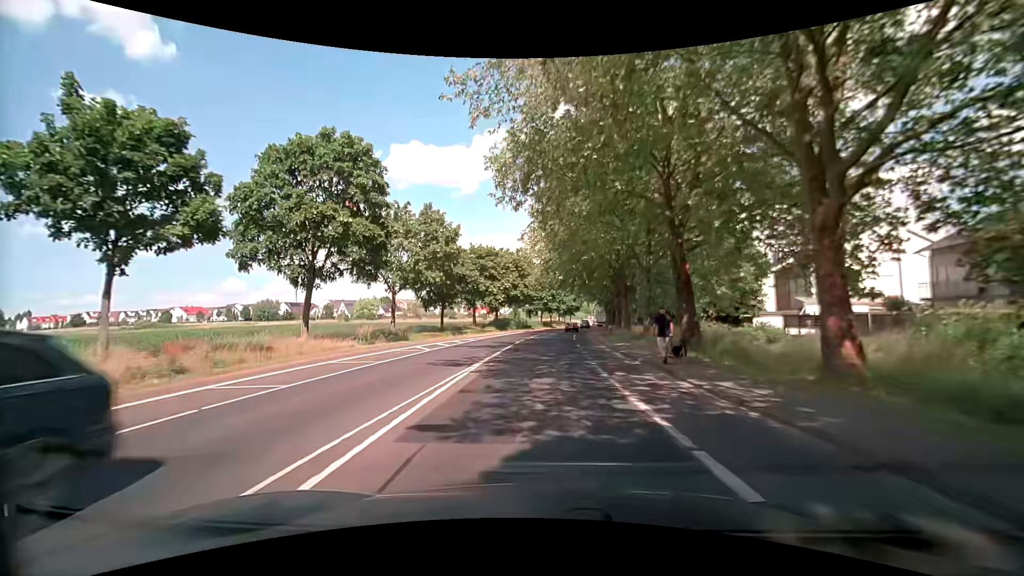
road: secondary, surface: asphalt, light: Day
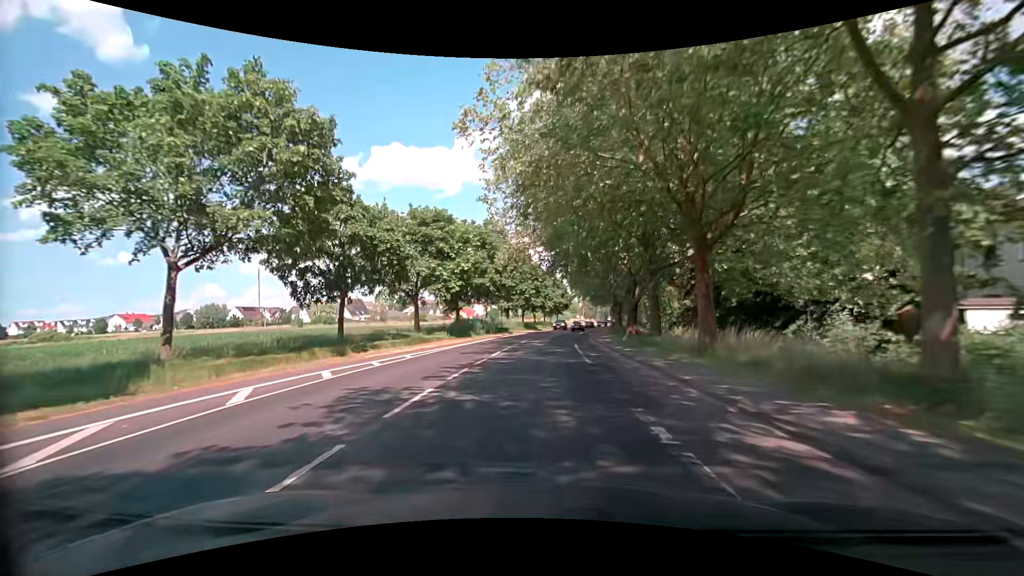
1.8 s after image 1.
(+0.4, +22.4) m; +2°
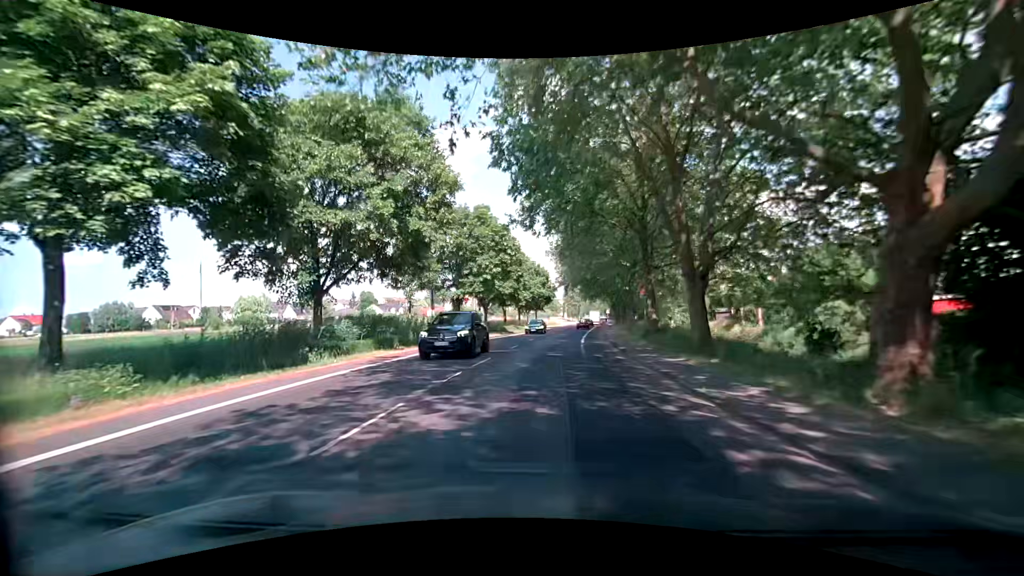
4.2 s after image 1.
(+0.7, +29.6) m; +2°
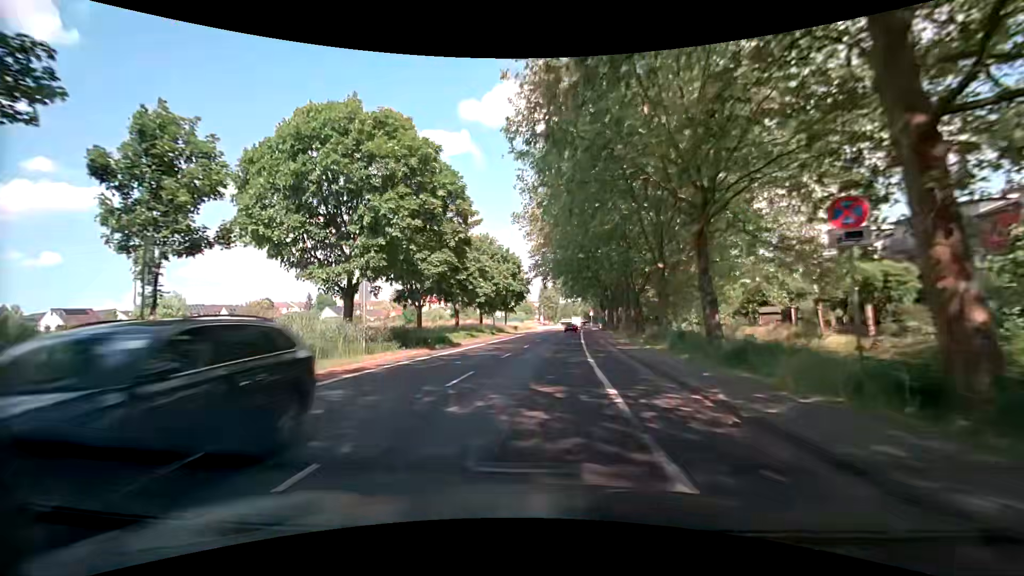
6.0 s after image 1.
(+0.8, +22.2) m; +3°
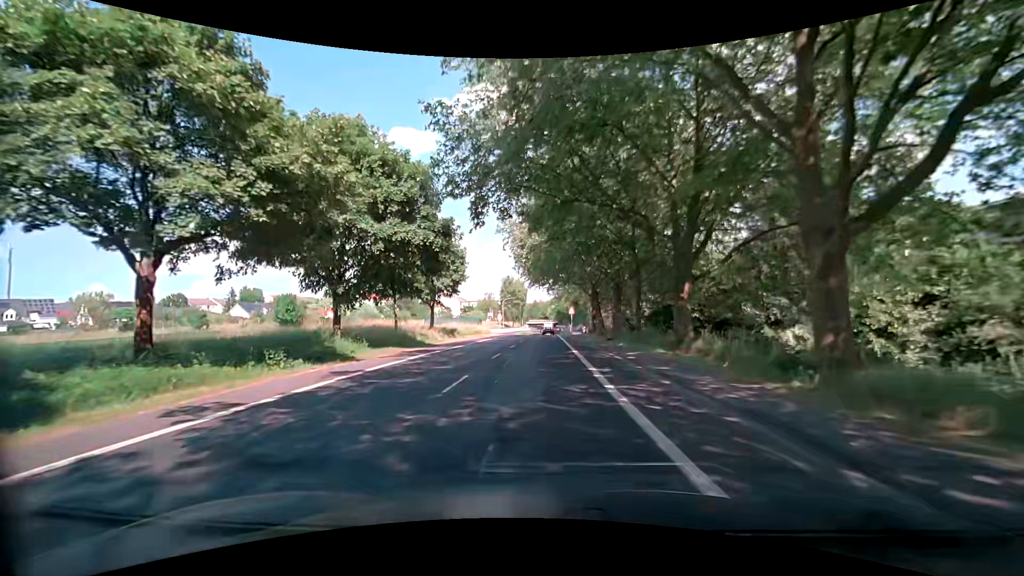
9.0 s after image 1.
(+1.5, +36.8) m; +4°
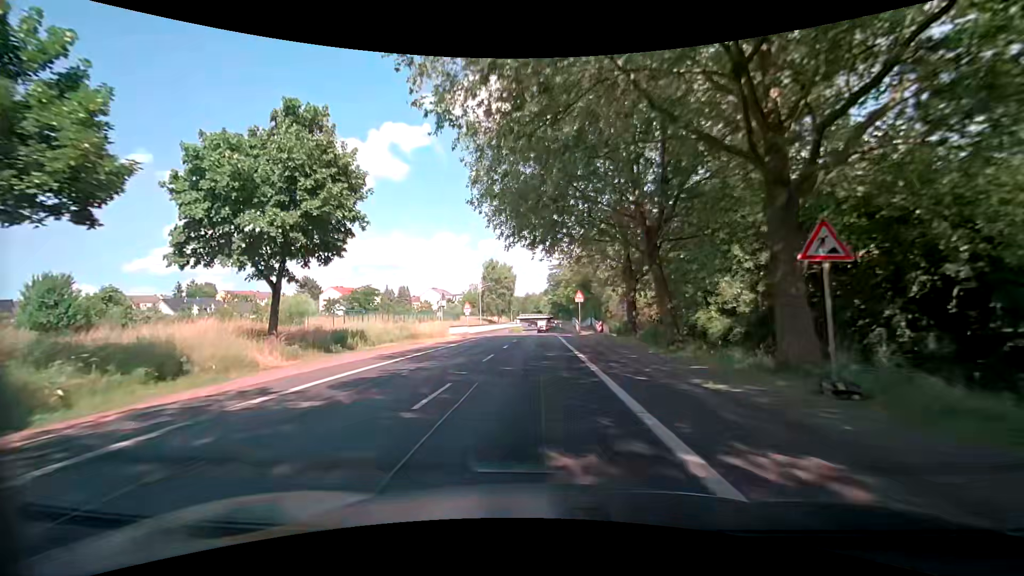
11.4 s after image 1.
(+0.2, +29.3) m; +1°
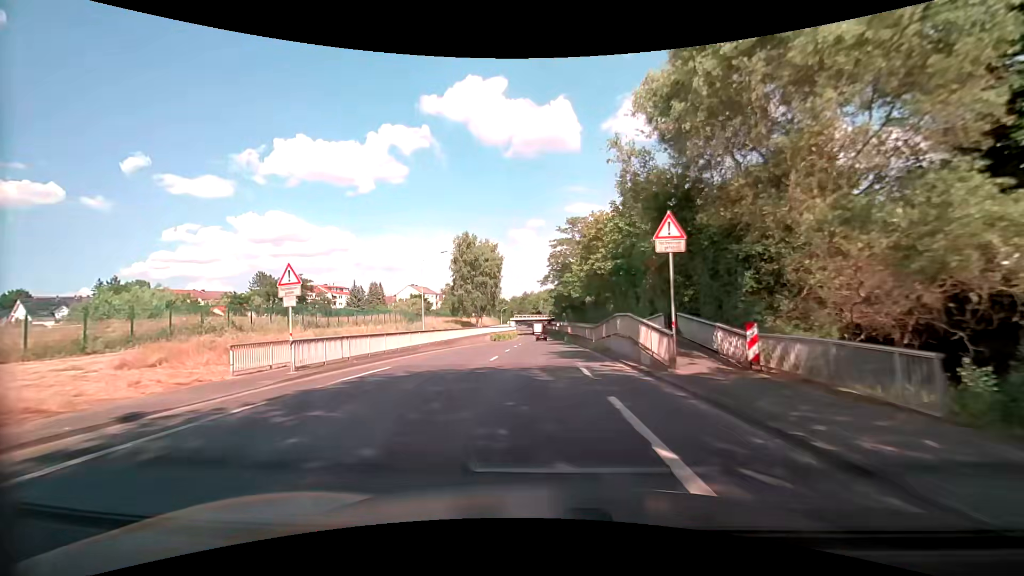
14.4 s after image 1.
(+0.1, +36.8) m; 0°
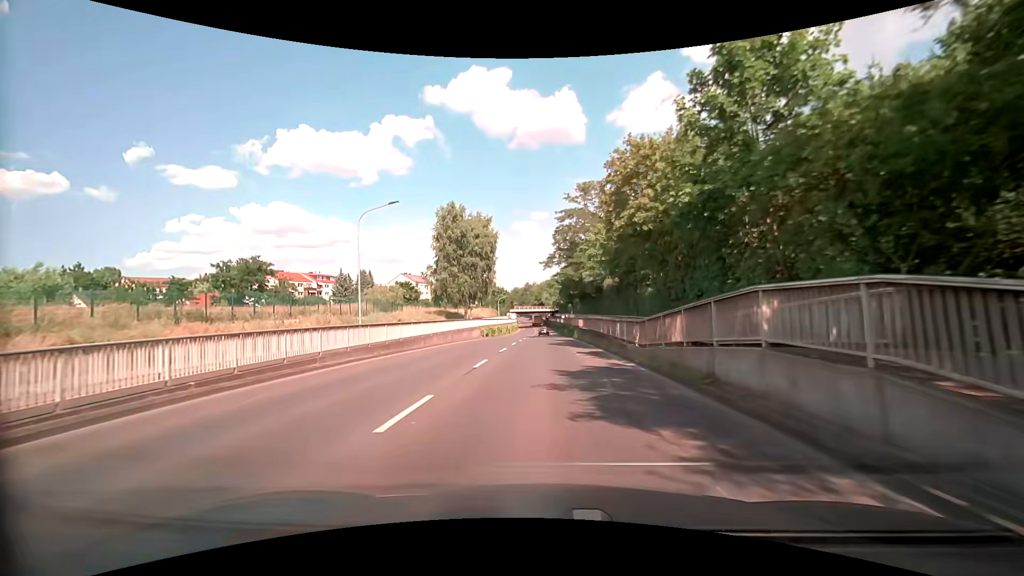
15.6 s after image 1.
(-0.1, +14.9) m; 0°
(0, +10) (0, +20) (0, +30) (0, +40) (0, +50) (0, +60) (0, +70) (0, +80) (0, +90) (0, +100) m
